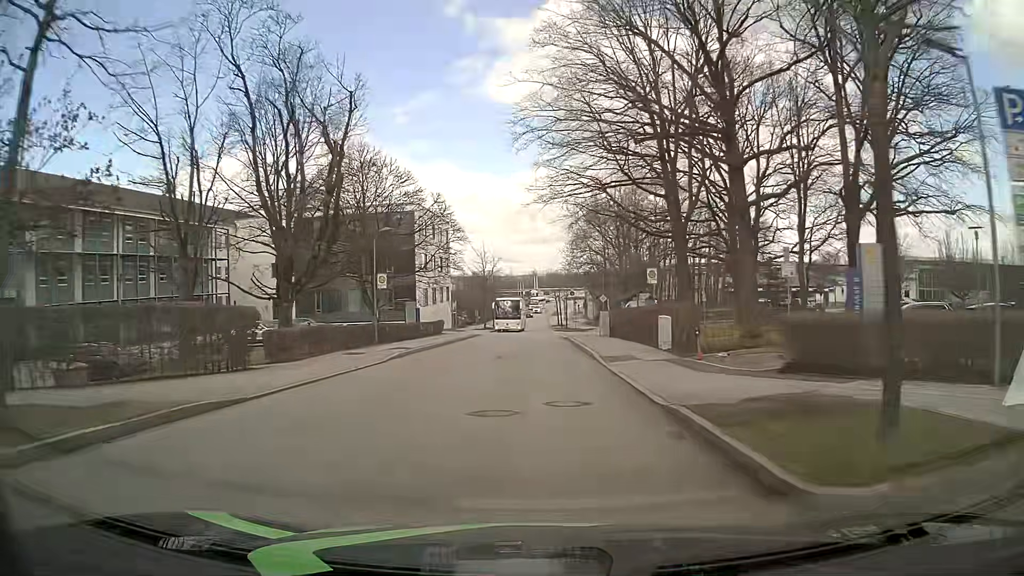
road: residential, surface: asphalt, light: Day
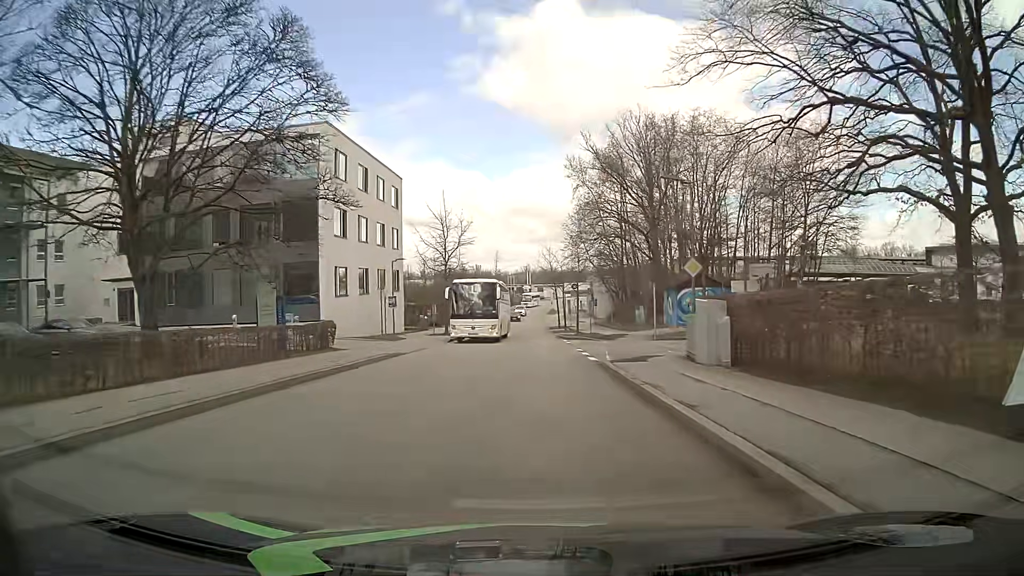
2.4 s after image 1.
(+0.2, +28.3) m; 0°
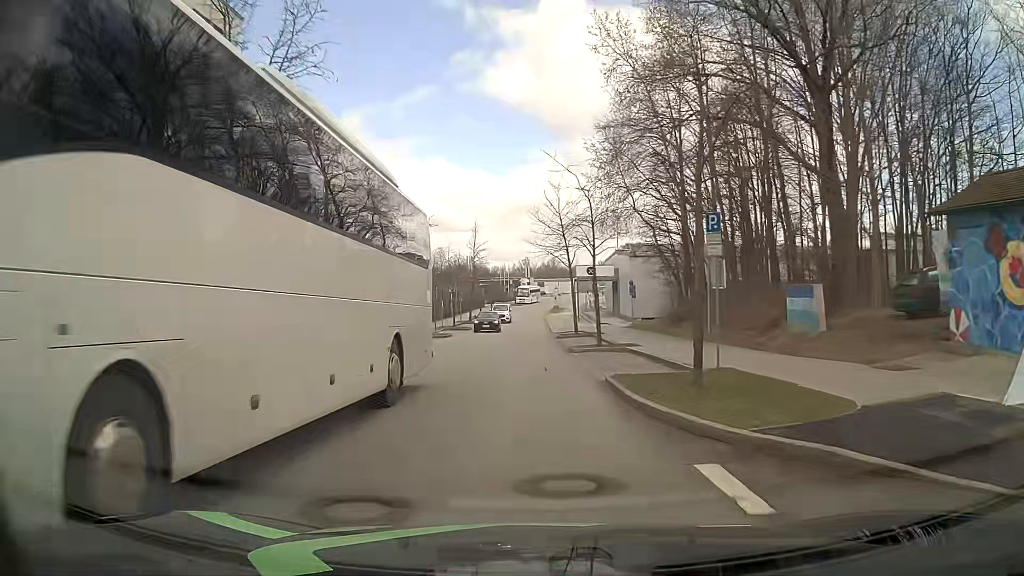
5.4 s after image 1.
(+0.9, +34.8) m; +1°
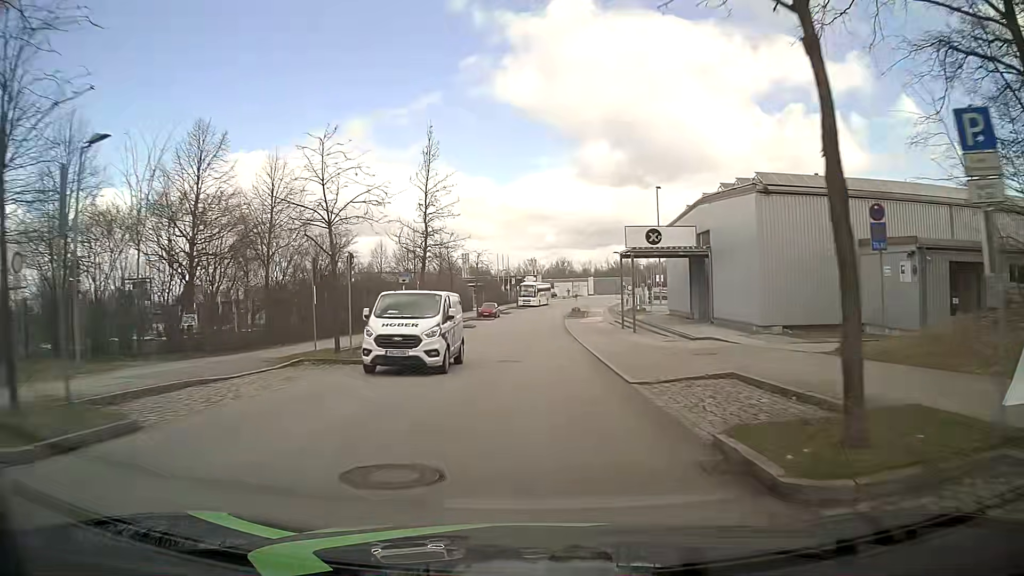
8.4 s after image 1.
(-0.2, +35.1) m; -1°
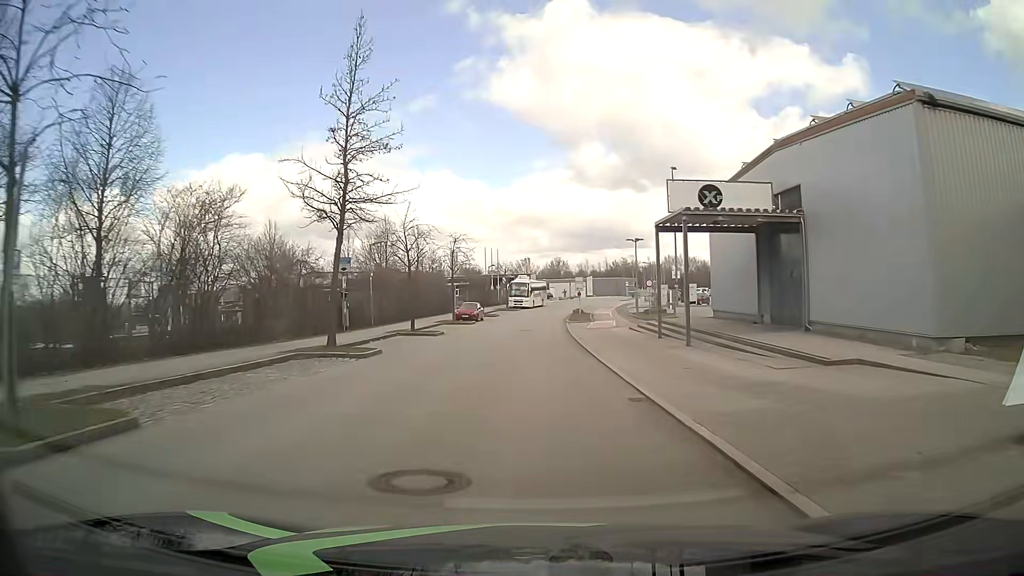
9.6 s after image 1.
(+0.1, +14.1) m; +1°
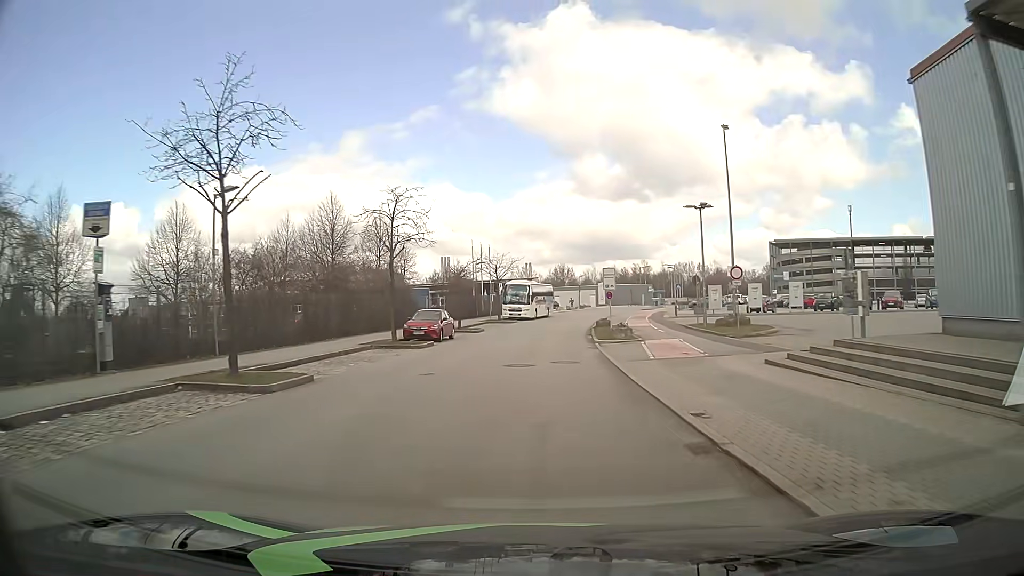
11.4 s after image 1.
(-0.1, +21.5) m; 0°
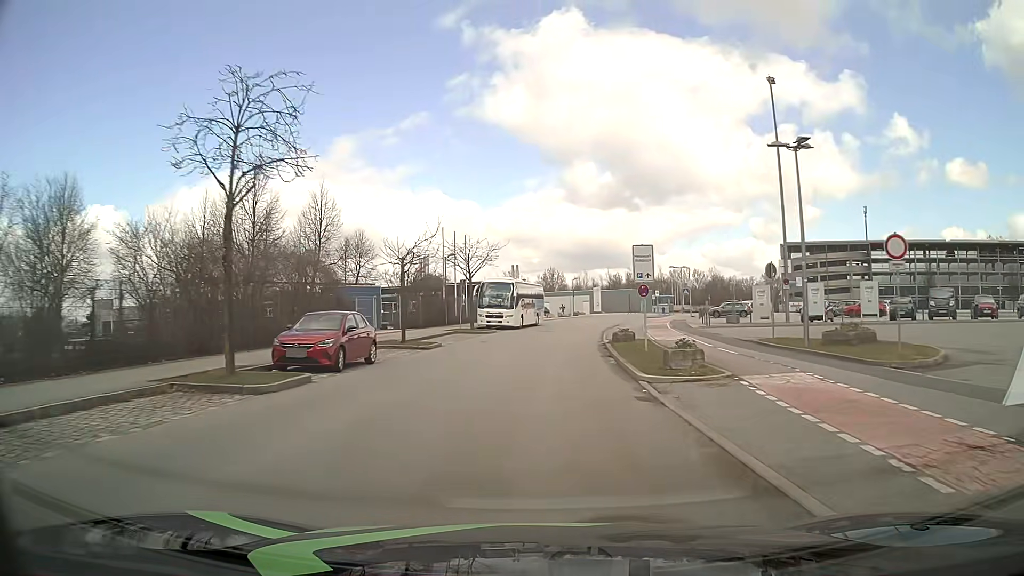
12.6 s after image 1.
(+0.1, +14.4) m; +1°
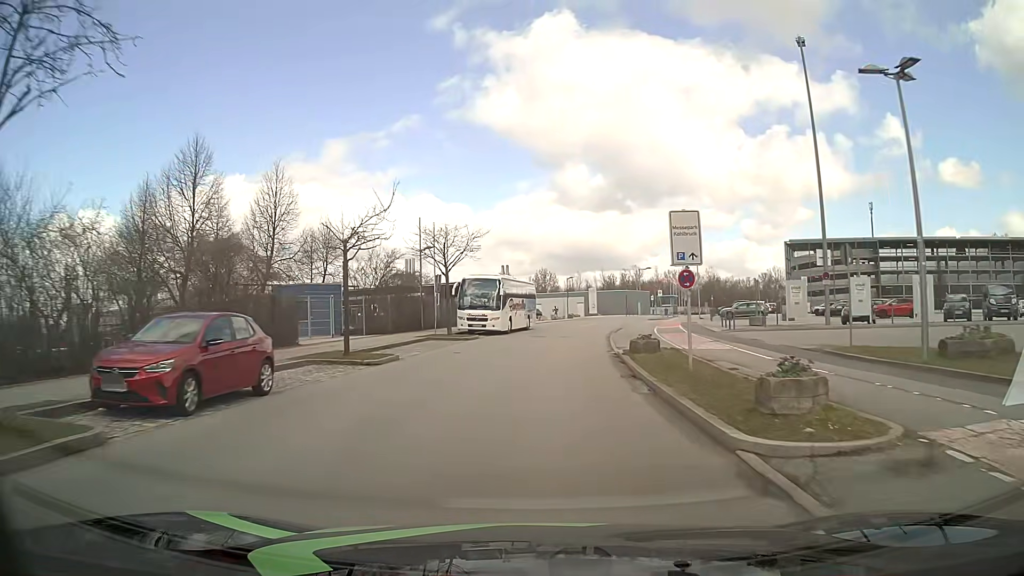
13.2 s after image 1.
(0.0, +7.1) m; +1°
(0, +10) (0, +20) (+1, +30) (+2, +40) (+4, +50) (+6, +60) (+9, +69) (+12, +79) (+15, +88) (+20, +97) m
